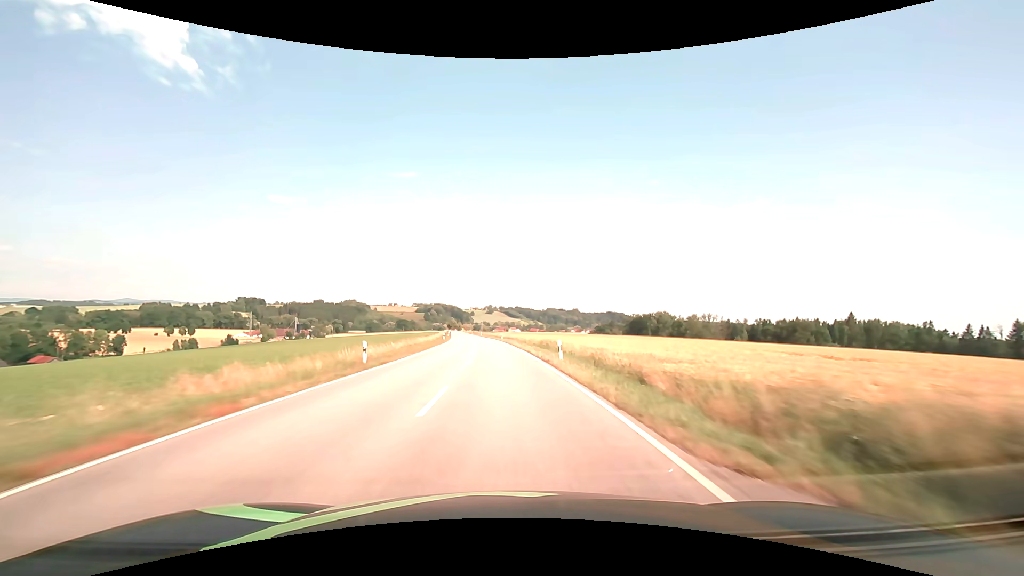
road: secondary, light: Day
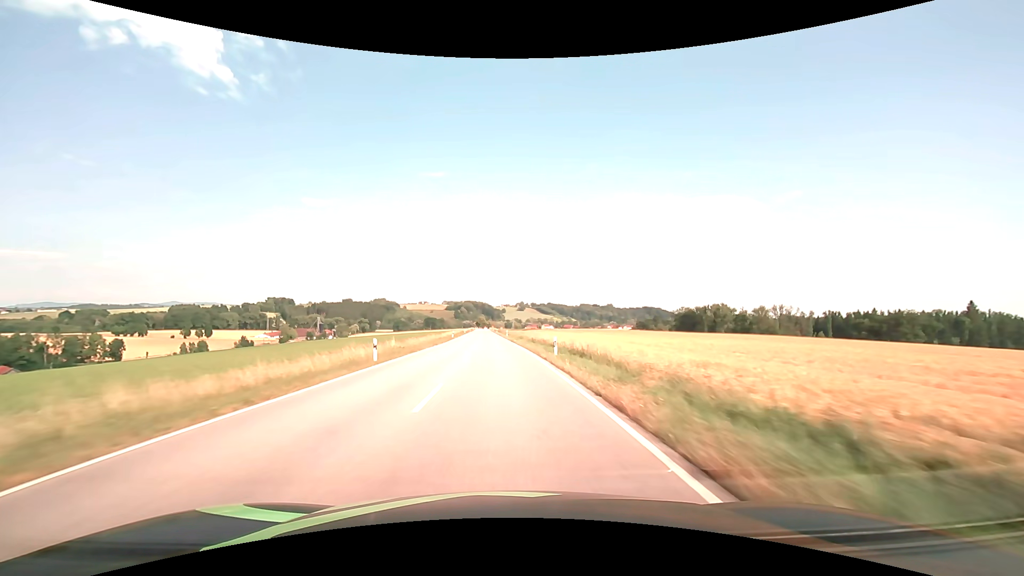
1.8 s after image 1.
(-1.3, +47.6) m; -3°
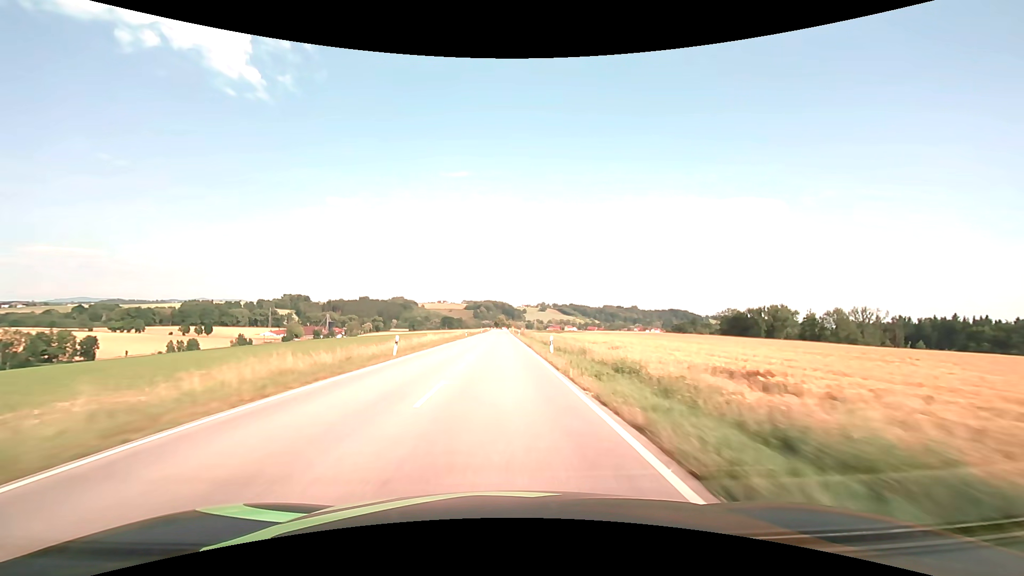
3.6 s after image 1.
(-1.3, +47.6) m; -3°
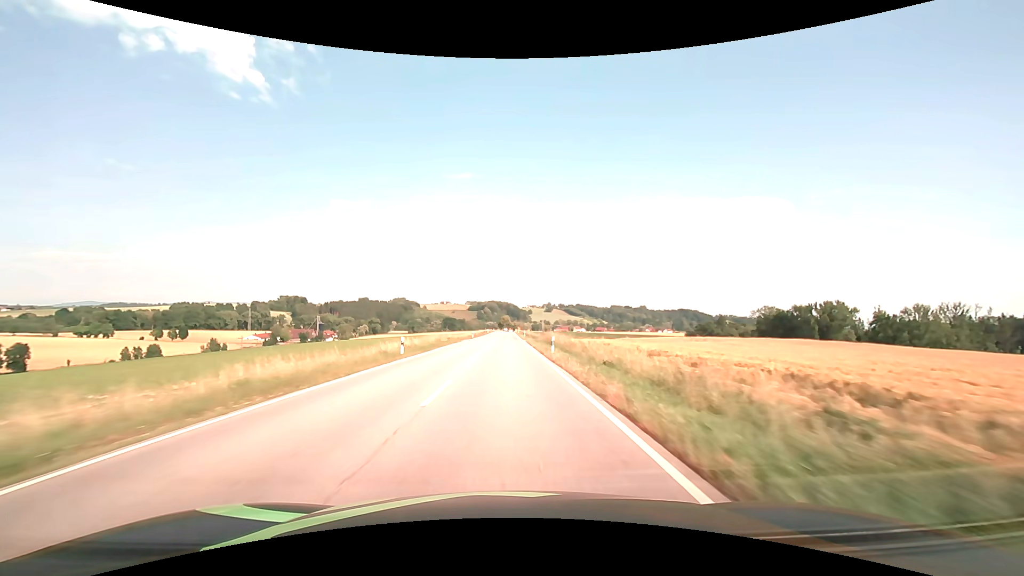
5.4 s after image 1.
(-0.3, +47.6) m; -1°
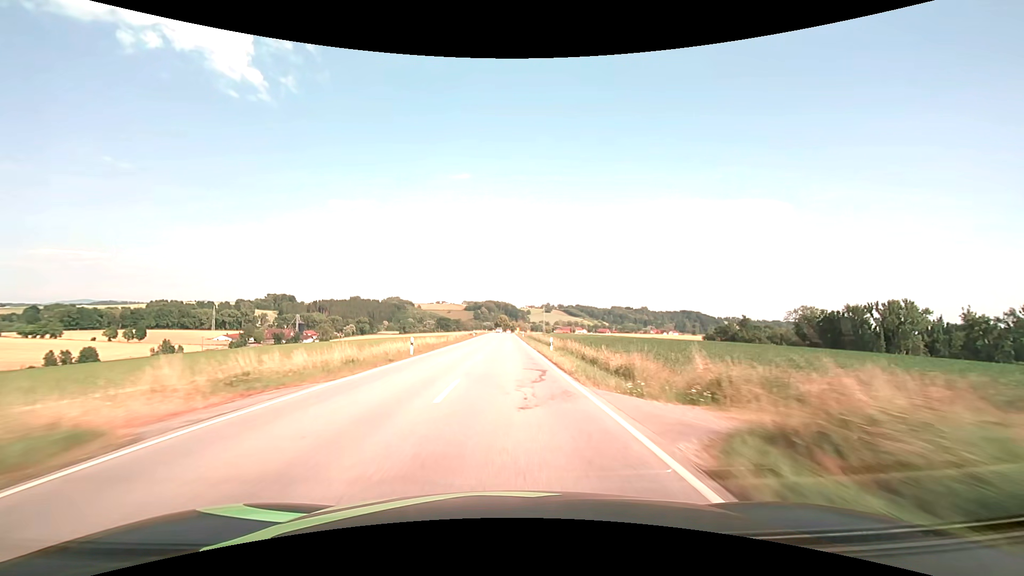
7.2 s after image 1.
(0.0, +47.5) m; 0°
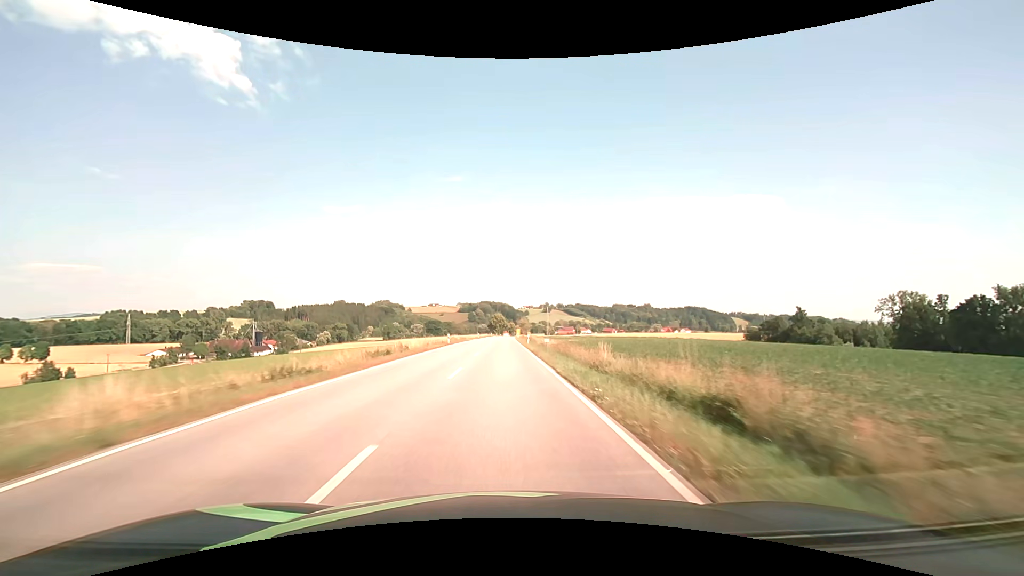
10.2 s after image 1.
(+0.5, +79.0) m; +1°
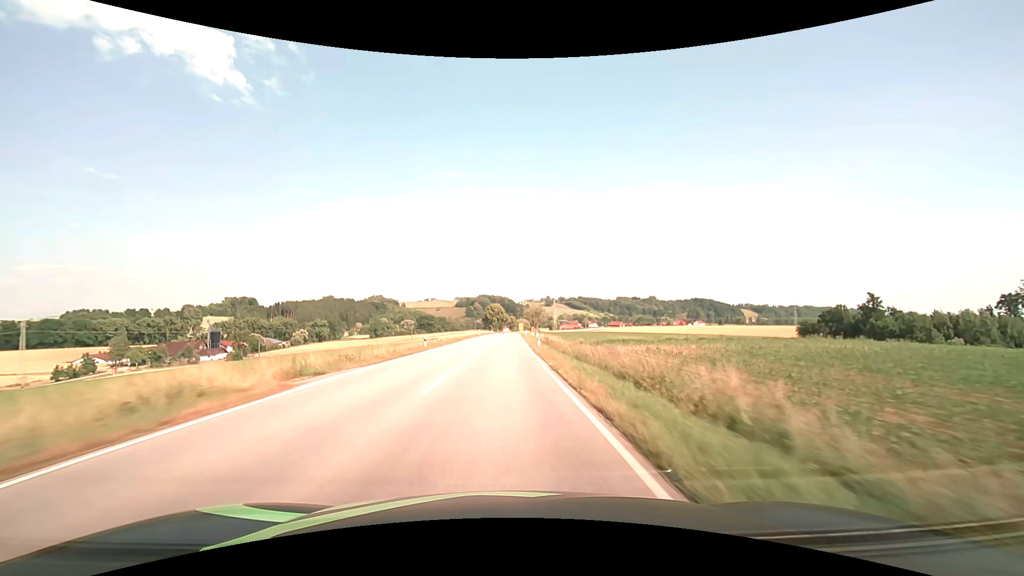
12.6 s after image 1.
(0.0, +63.3) m; 0°
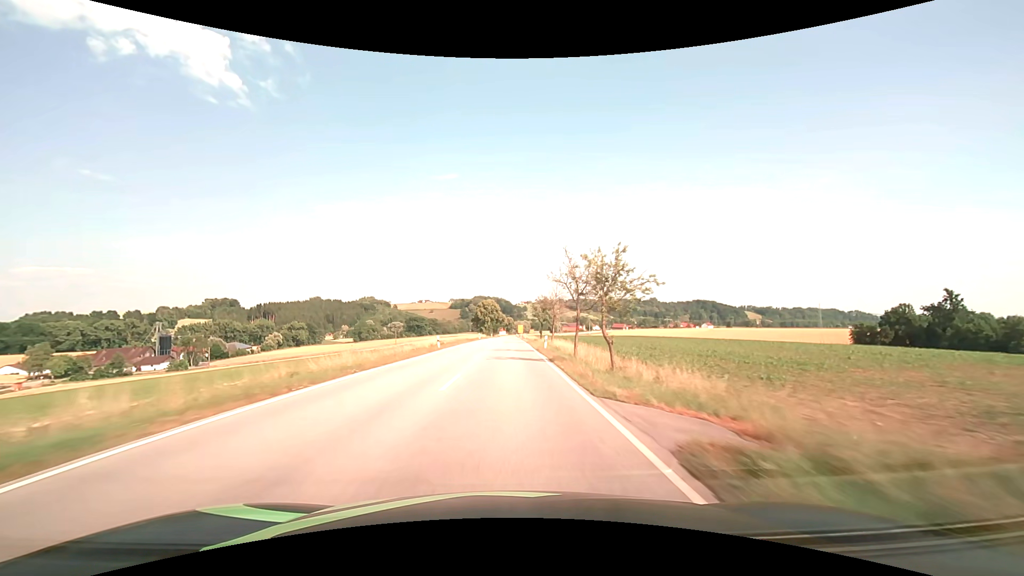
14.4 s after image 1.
(+0.1, +47.6) m; 0°
(0, +10) (0, +20) (0, +30) (0, +40) (0, +50) (+1, +60) (+1, +70) (+1, +80) (+1, +90) (+1, +100) m
